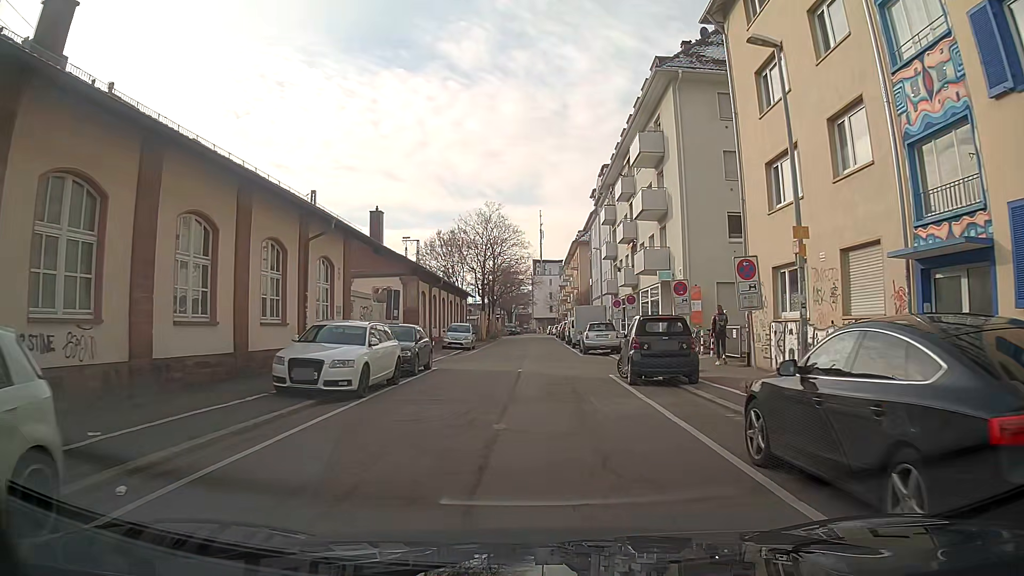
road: residential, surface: asphalt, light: Day
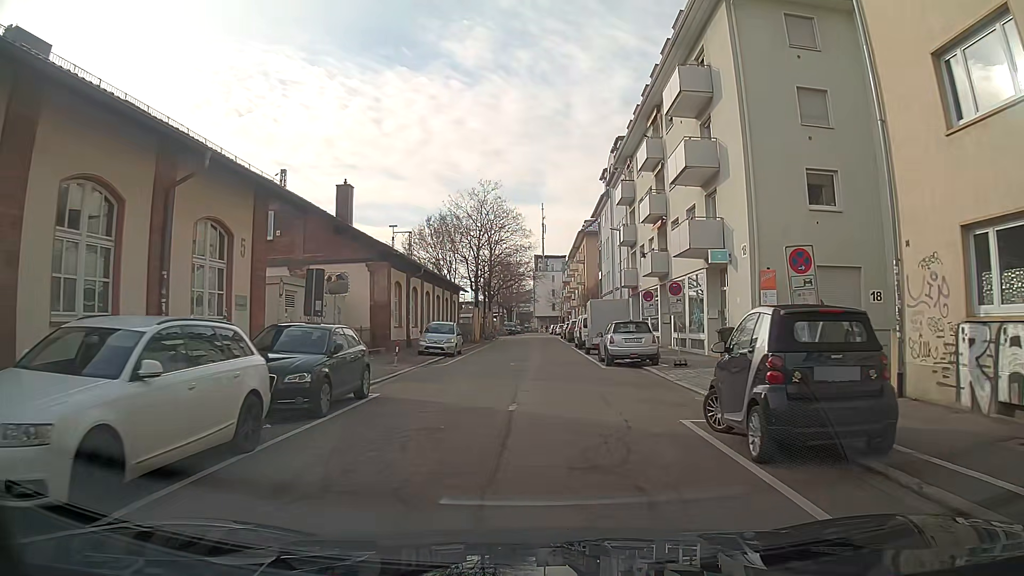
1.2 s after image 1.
(+0.1, +8.6) m; +1°
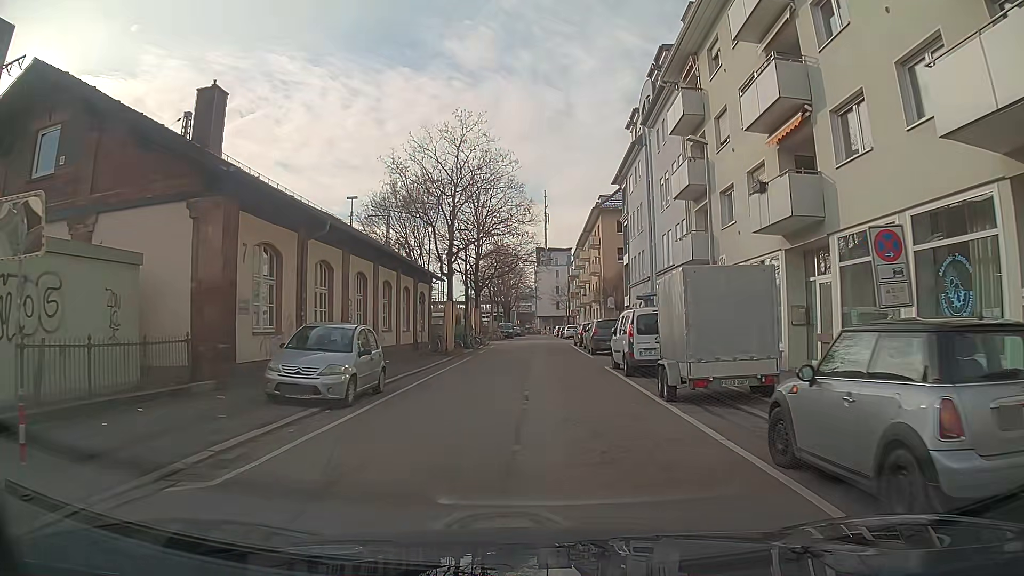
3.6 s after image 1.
(-0.3, +17.3) m; -2°
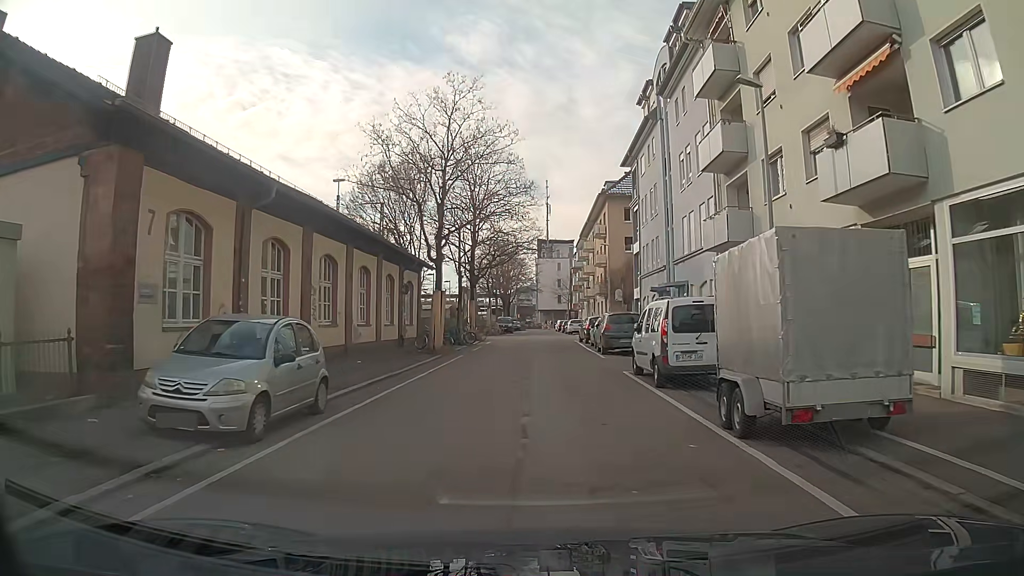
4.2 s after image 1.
(0.0, +4.3) m; 0°
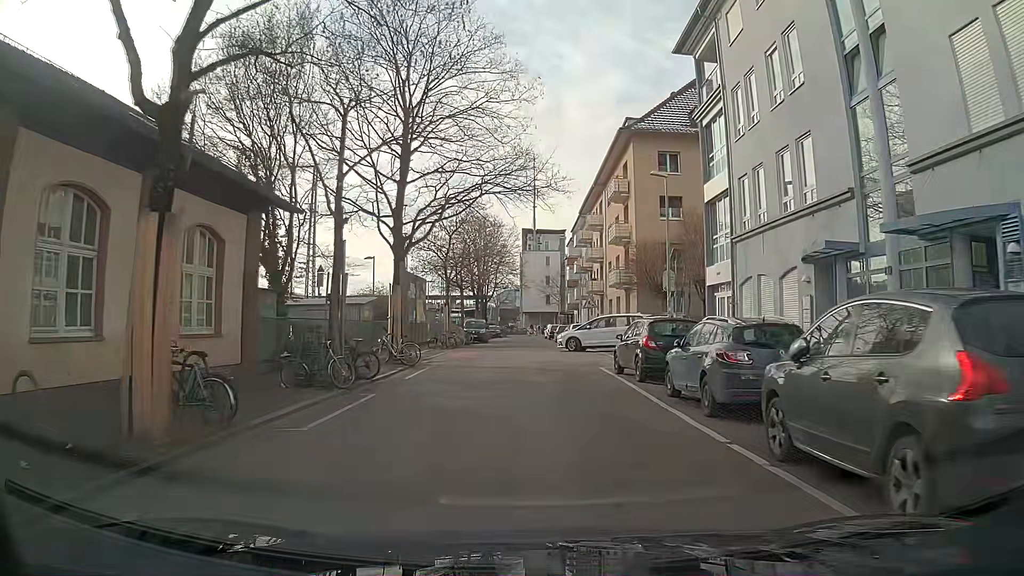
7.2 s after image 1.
(+0.3, +21.9) m; +3°
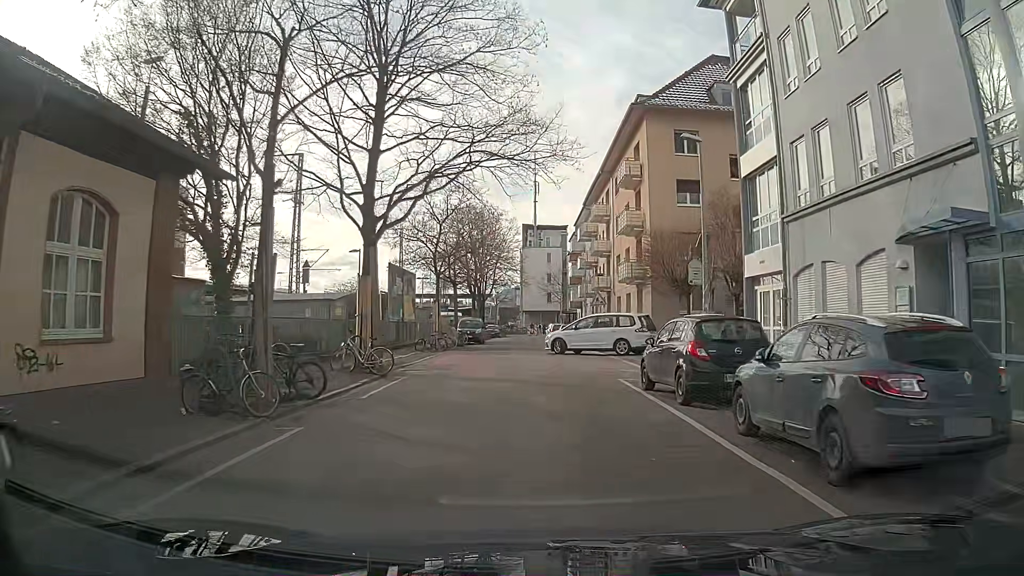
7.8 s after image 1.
(0.0, +4.4) m; -1°
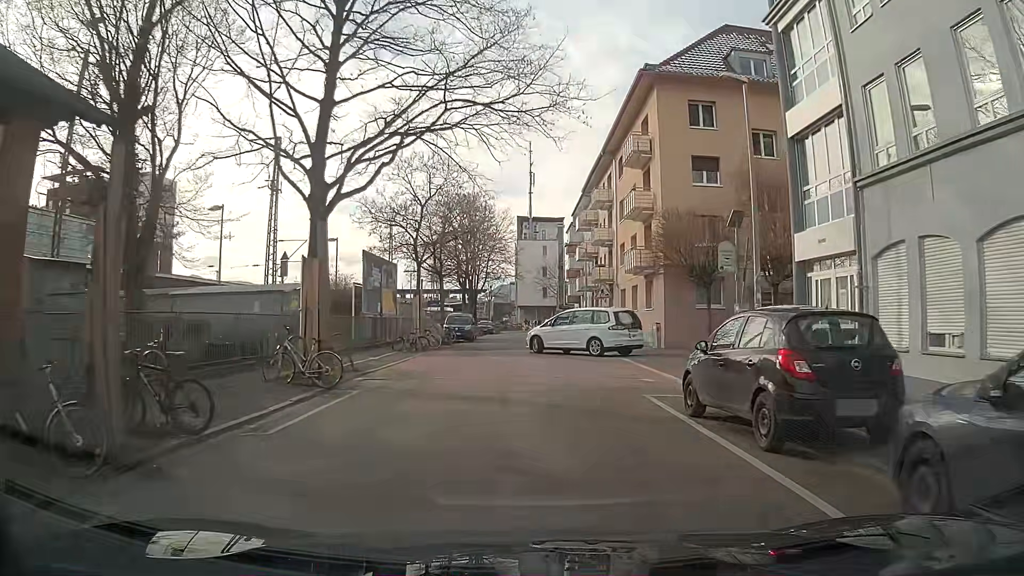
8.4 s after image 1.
(0.0, +4.3) m; 0°
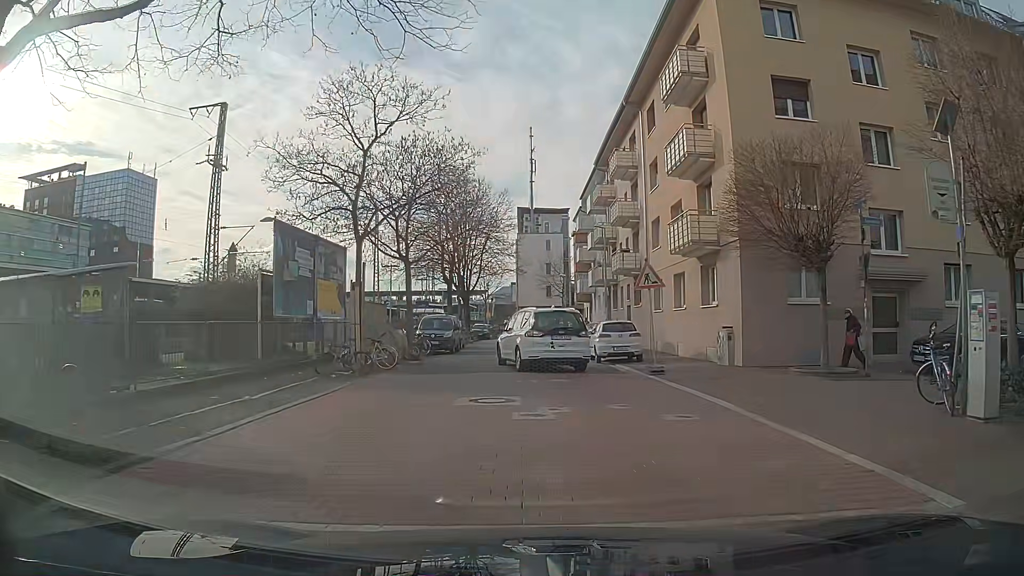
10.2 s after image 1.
(+0.1, +10.5) m; +1°
(0, +10) (-1, +20) (-1, +30) (-1, +40) (-1, +50) (-2, +60) (-1, +70) (+2, +79) (+7, +88) (+10, +98) m
